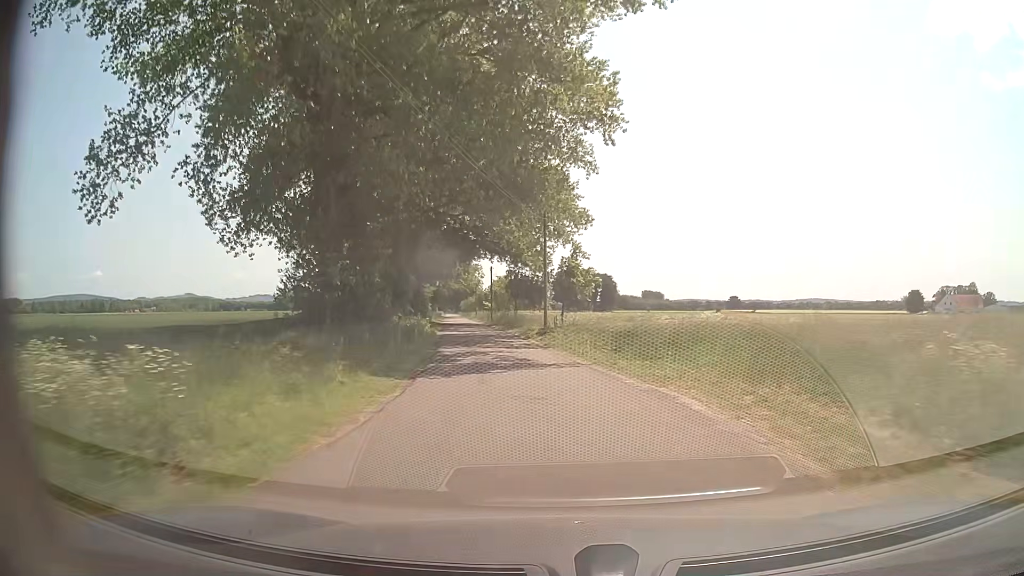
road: unclassified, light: Day
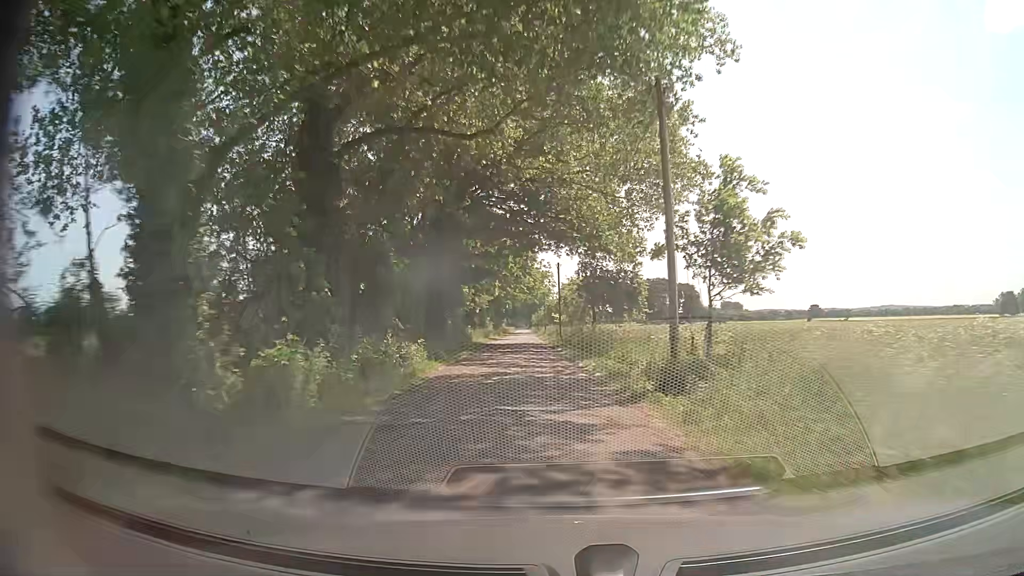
(-1.3, +22.0) m; -5°
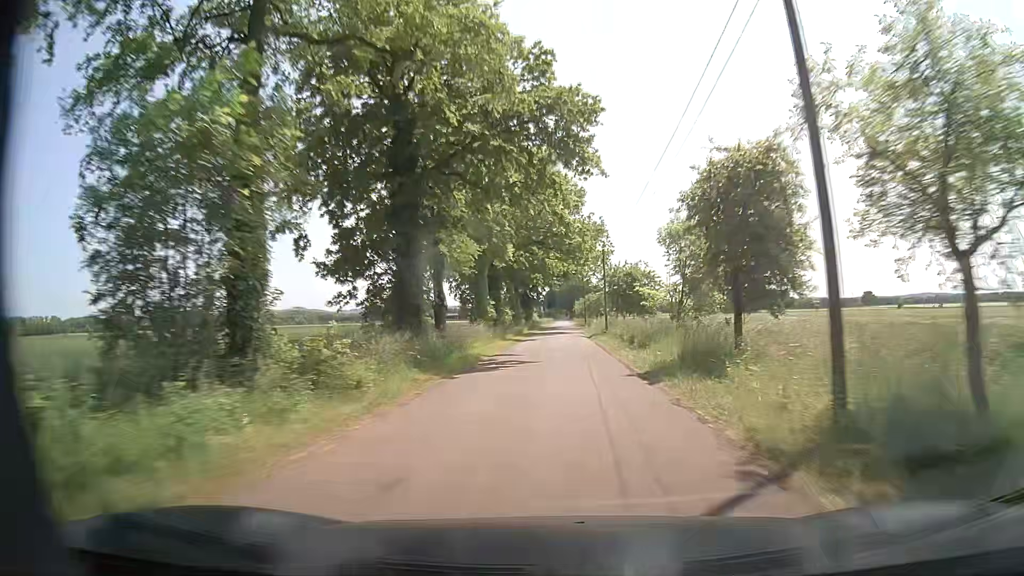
(-3.5, +47.7) m; -5°
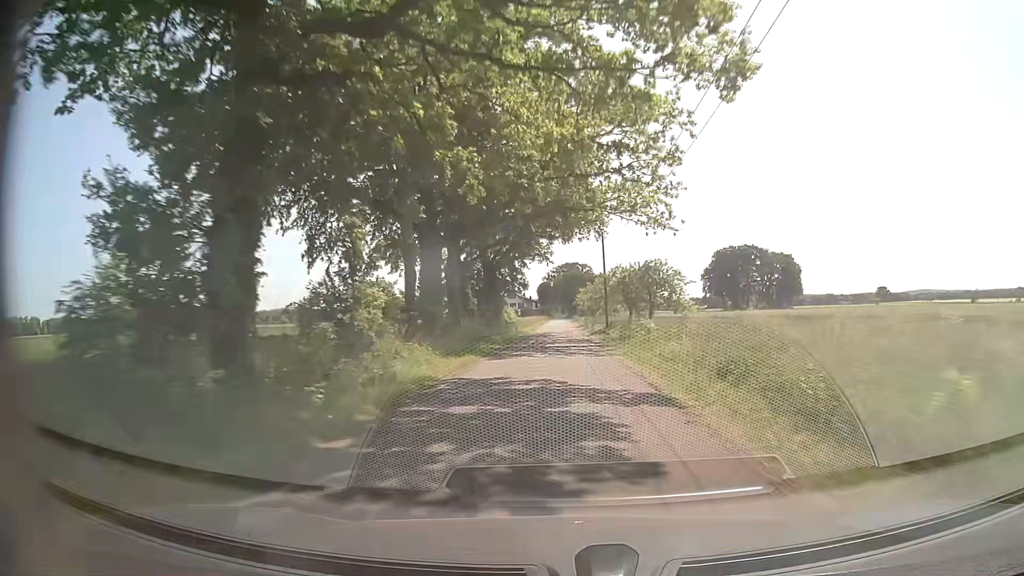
(+0.5, +50.3) m; +1°
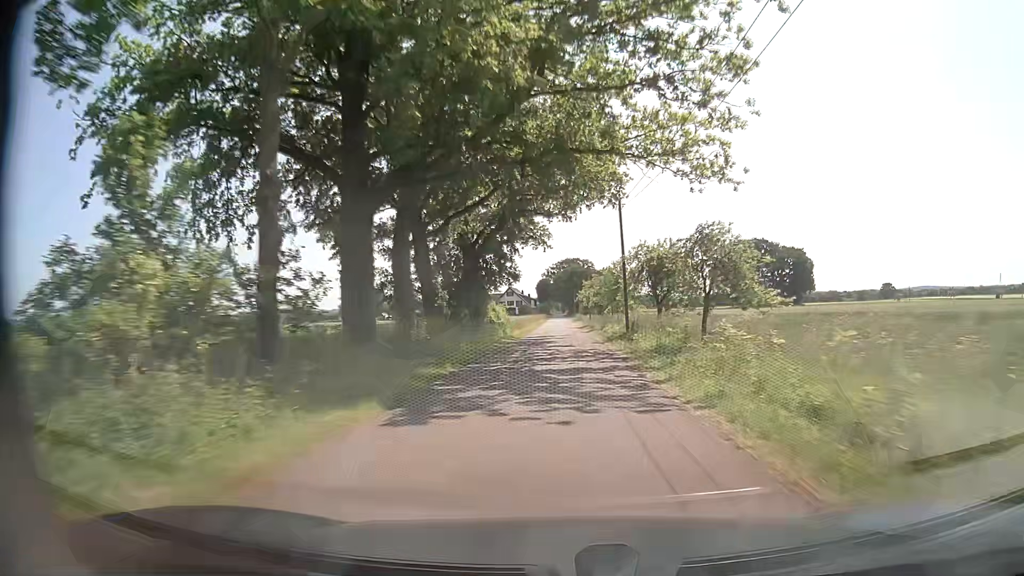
(0.0, +12.8) m; 0°
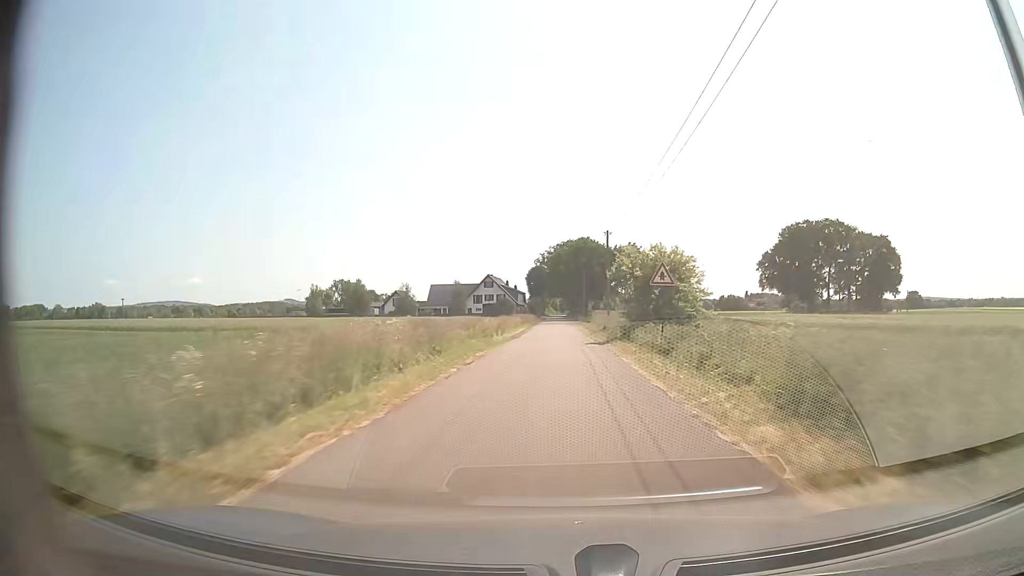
(+0.1, +65.5) m; 0°
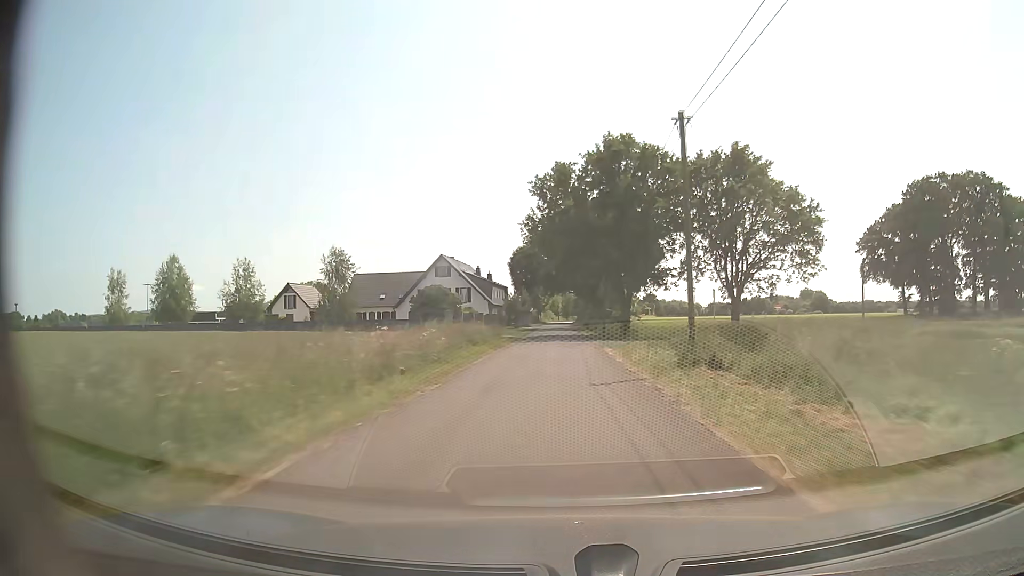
(+0.4, +66.6) m; 0°
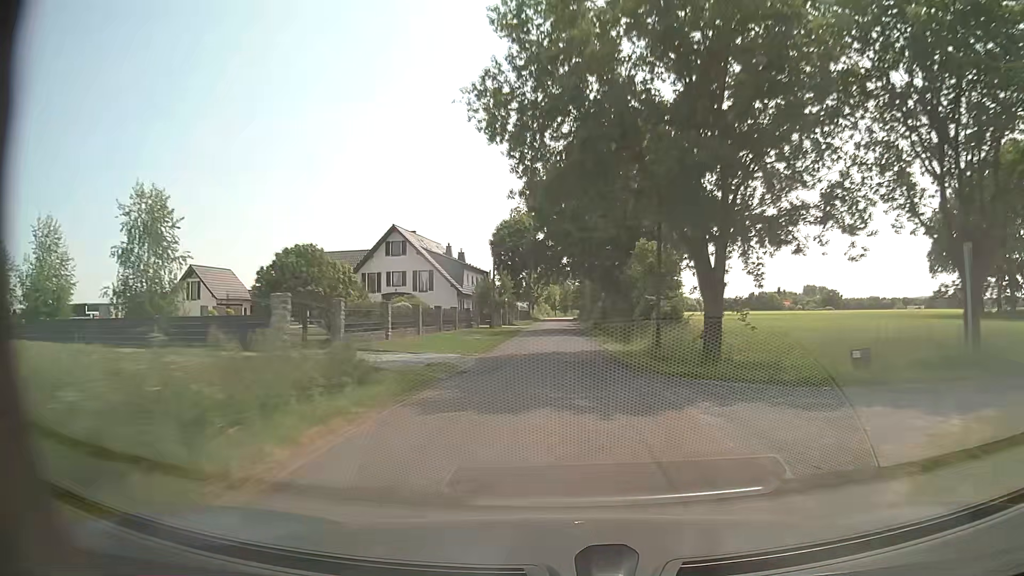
(0.0, +27.1) m; 0°
(0, +10) (0, +20) (0, +30) (0, +40) (0, +50) (0, +60) (0, +70) (0, +80) (0, +90) (+1, +100) m
